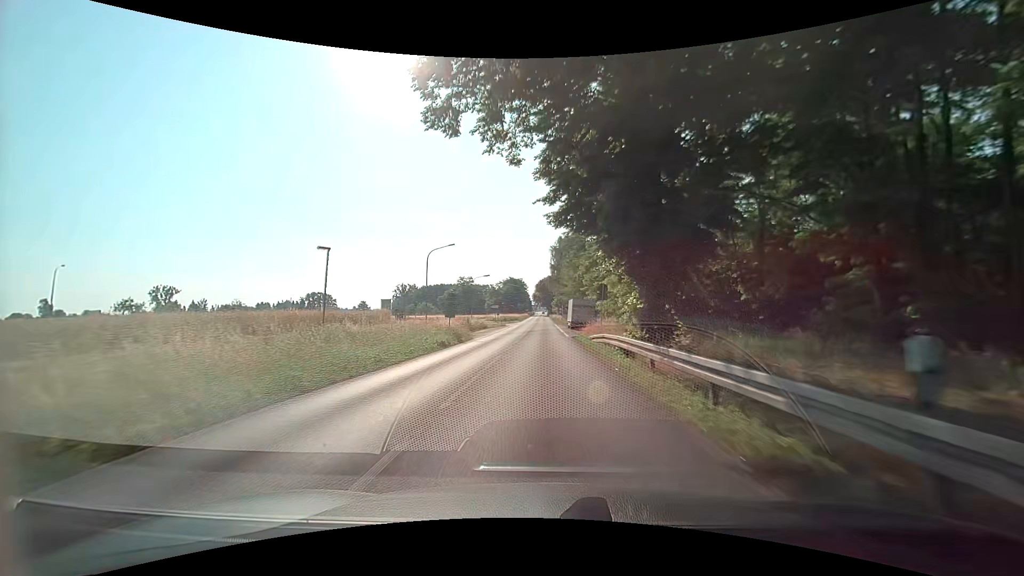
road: primary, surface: asphalt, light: Day
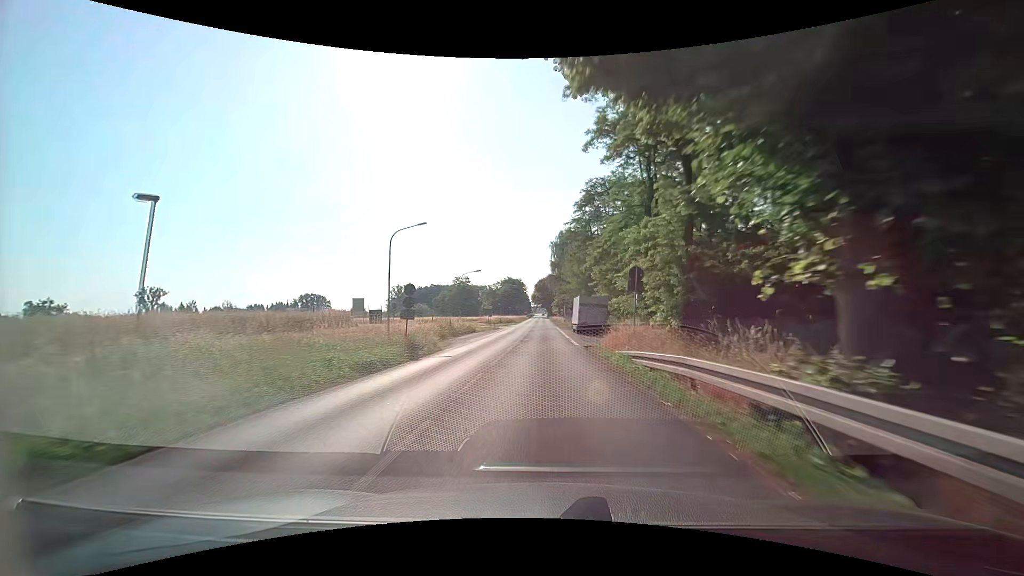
(+0.2, +11.0) m; +1°
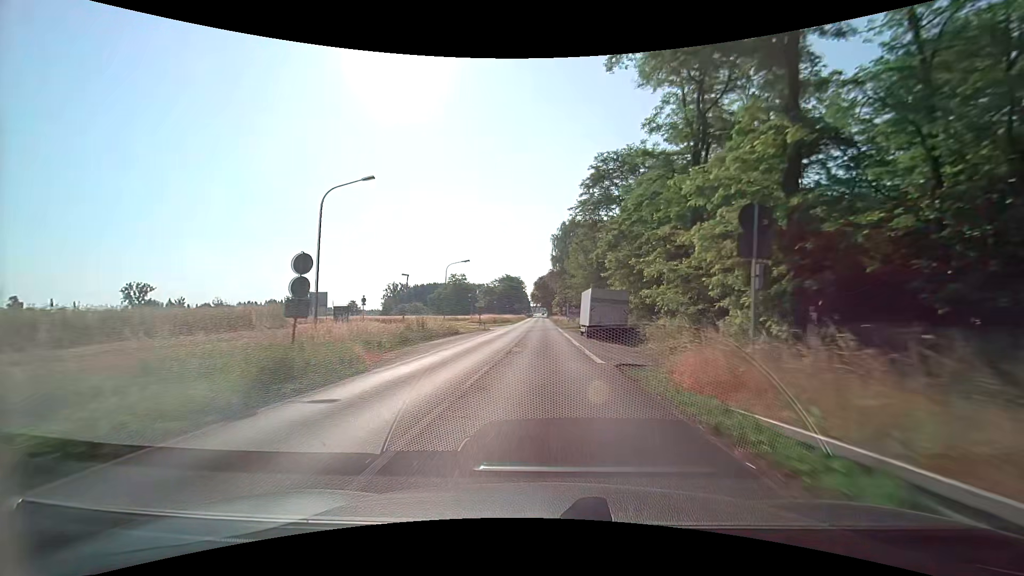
(+0.1, +10.9) m; 0°
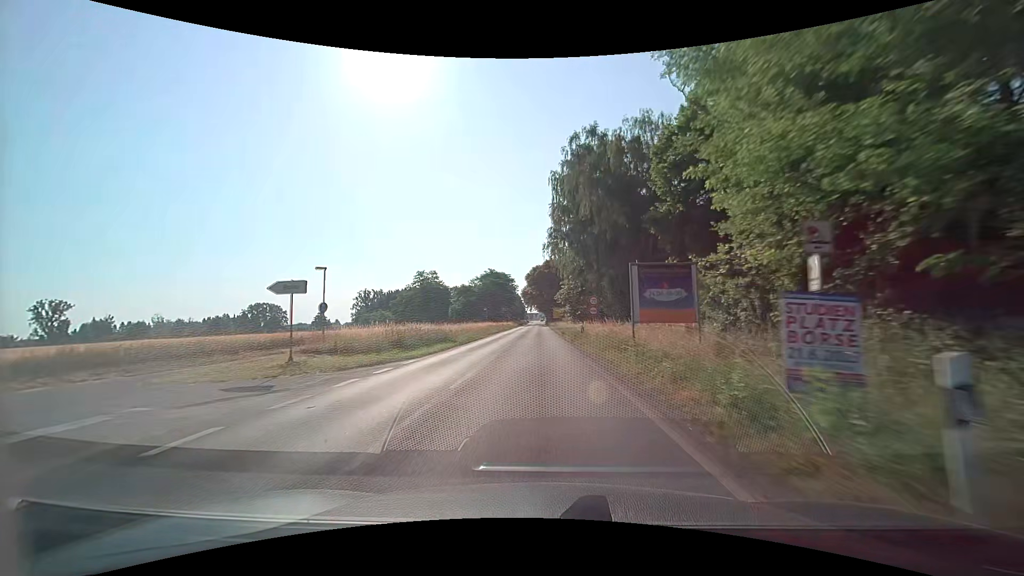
(+0.5, +54.1) m; 0°
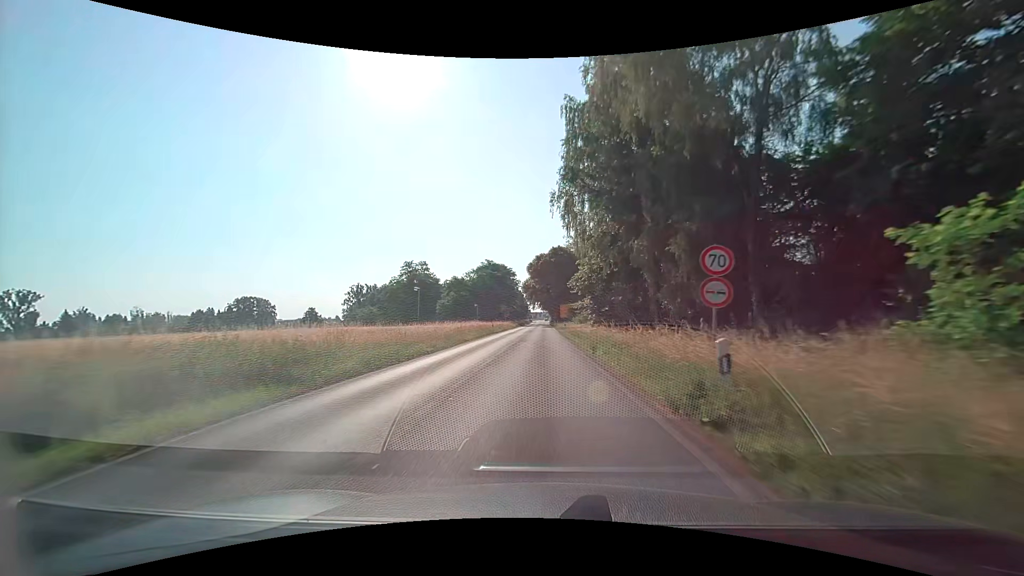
(-0.1, +21.2) m; 0°
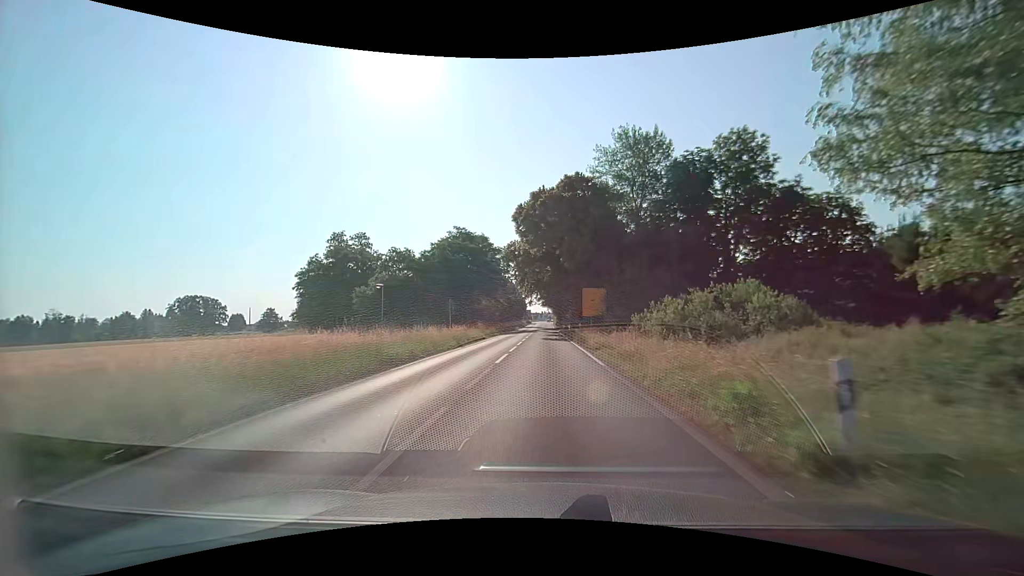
(-0.4, +52.0) m; 0°
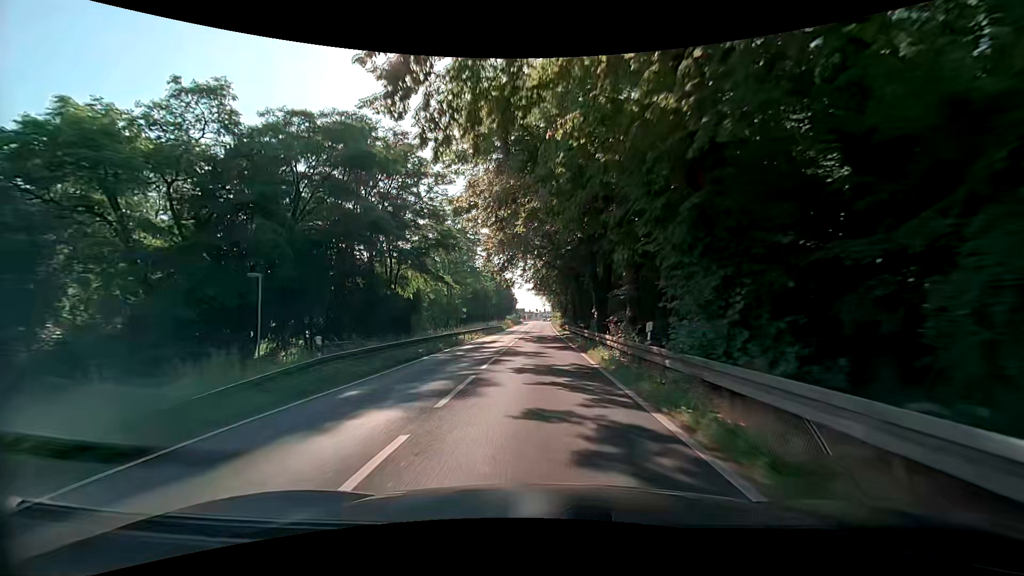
(+0.2, +50.3) m; +1°
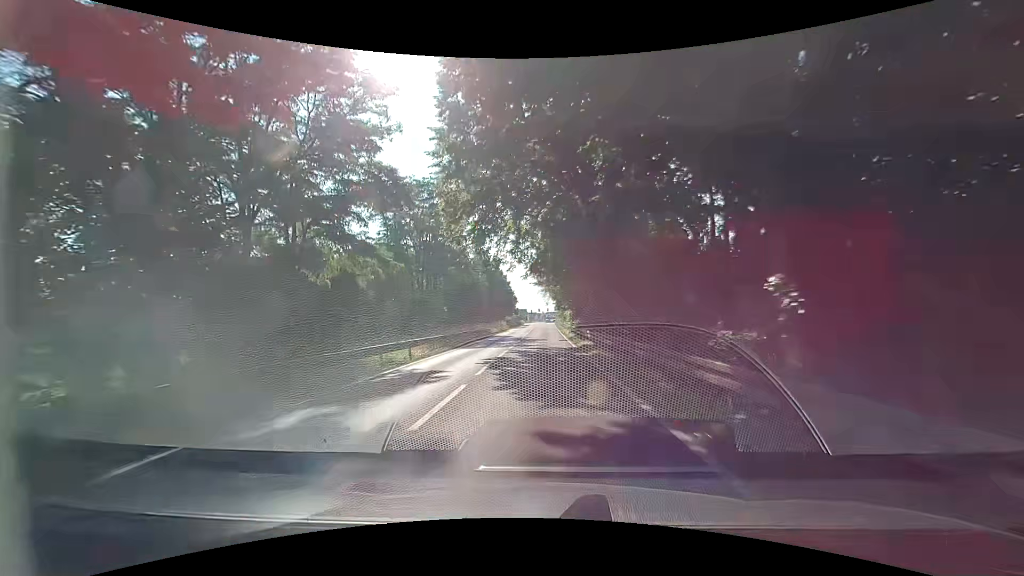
(-0.1, +19.7) m; 0°
(0, +10) (0, +20) (0, +30) (0, +40) (0, +50) (0, +60) (0, +70) (0, +80) (0, +90) (0, +100) m
